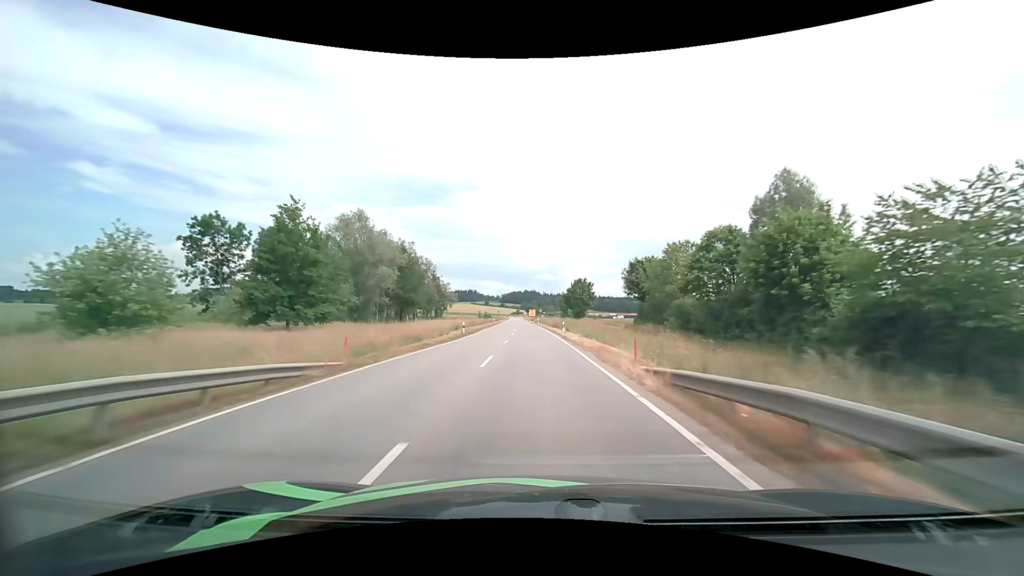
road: tertiary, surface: asphalt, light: Day
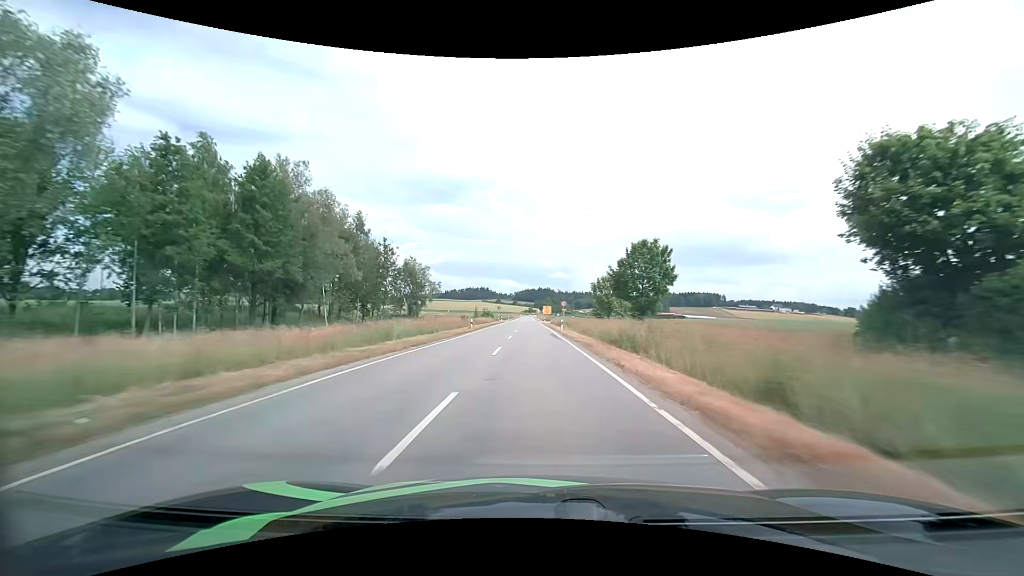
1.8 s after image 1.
(-0.8, +45.5) m; -1°
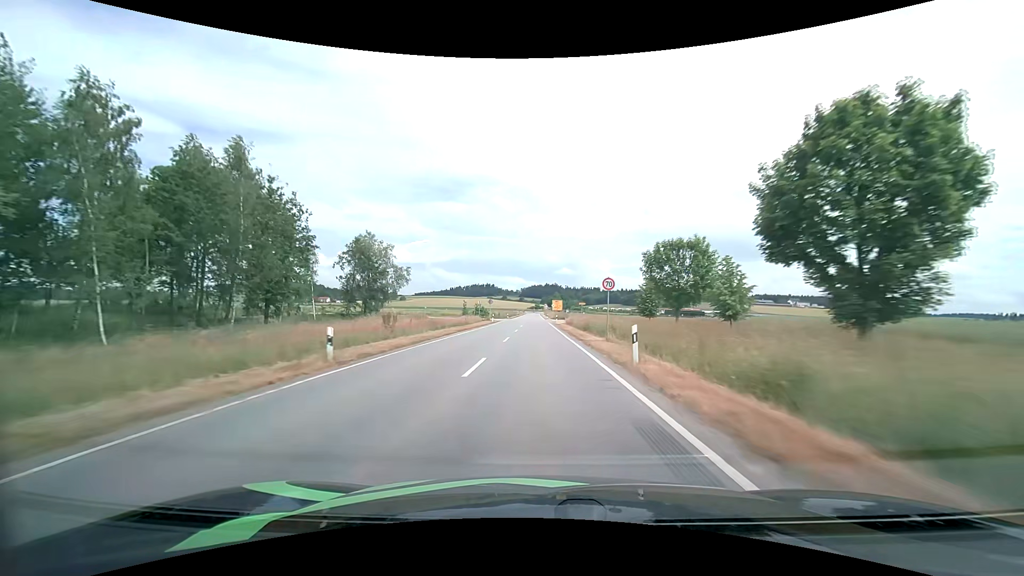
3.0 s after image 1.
(-0.3, +30.6) m; -1°
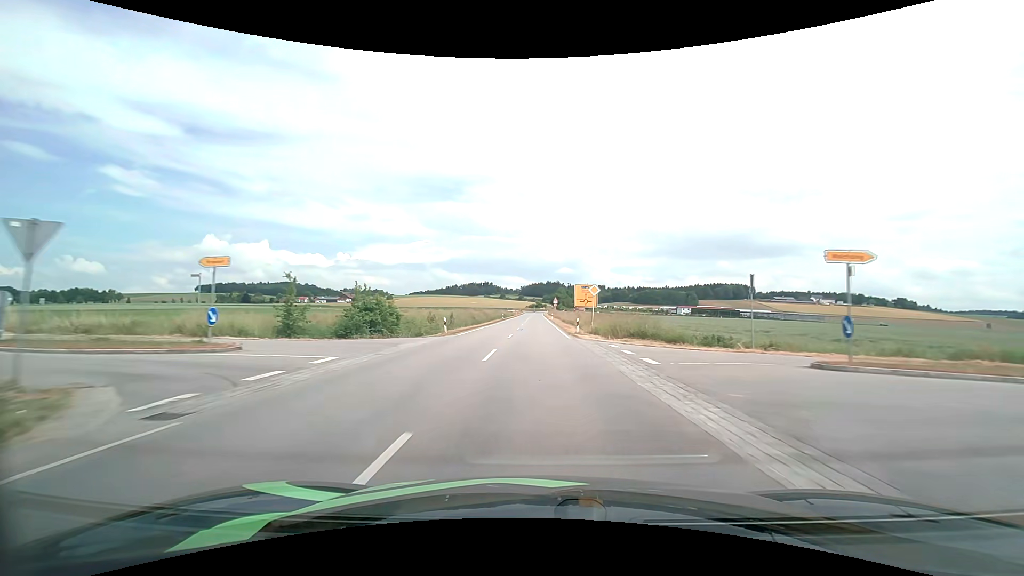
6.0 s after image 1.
(-0.5, +68.8) m; 0°
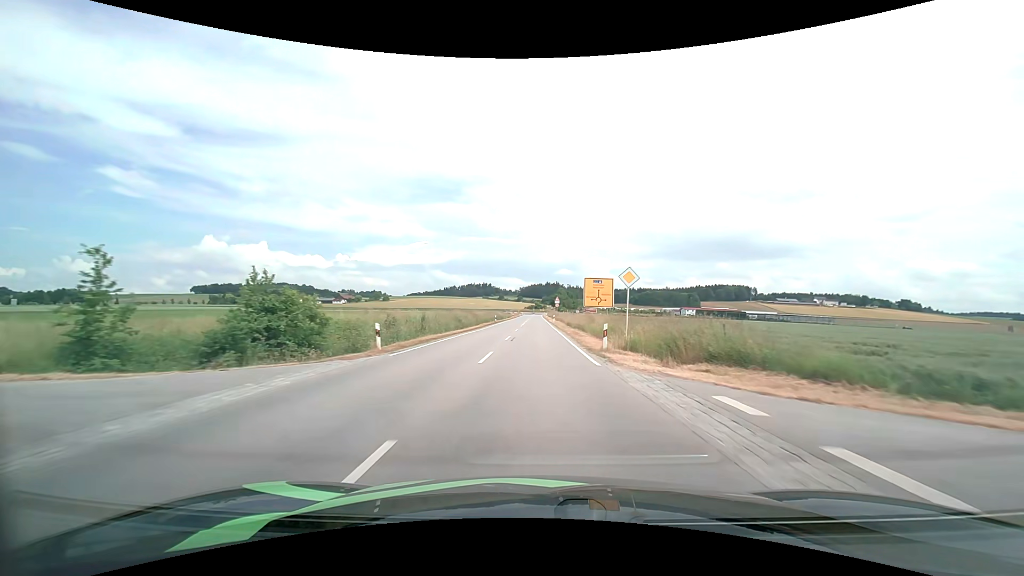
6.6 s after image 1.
(0.0, +12.3) m; 0°
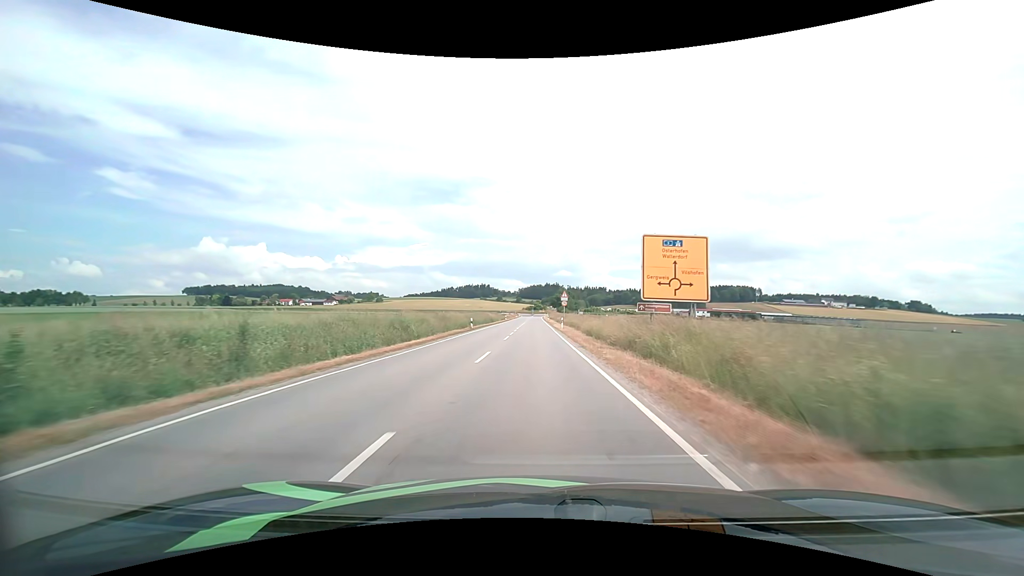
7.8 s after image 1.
(0.0, +24.0) m; 0°
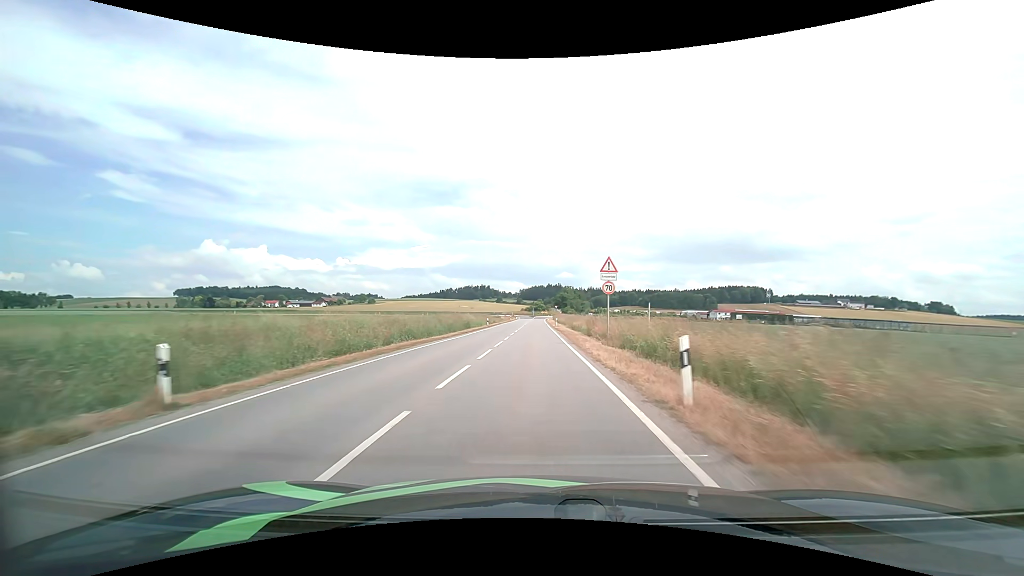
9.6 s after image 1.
(0.0, +35.8) m; 0°
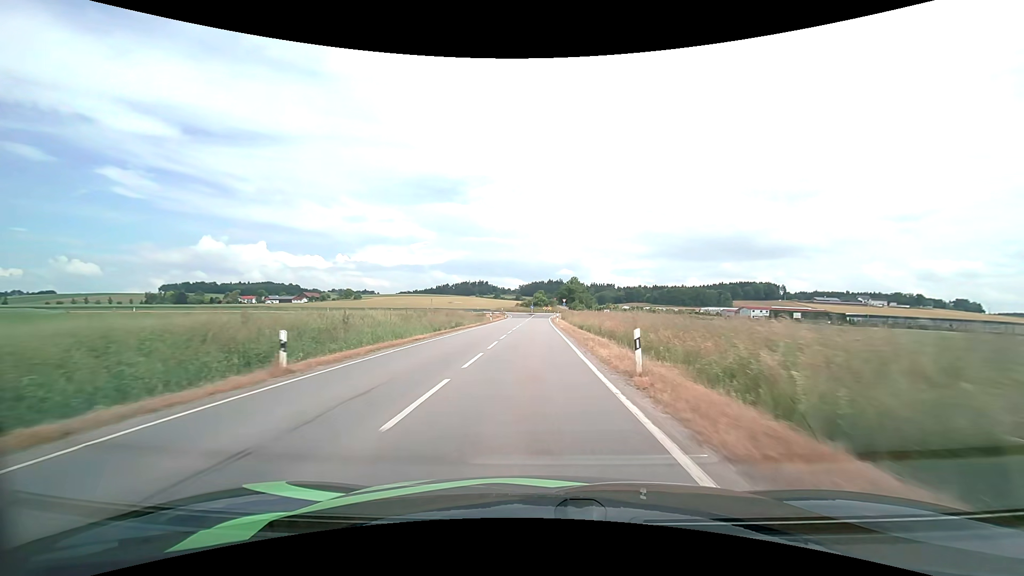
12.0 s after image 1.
(0.0, +46.1) m; 0°
